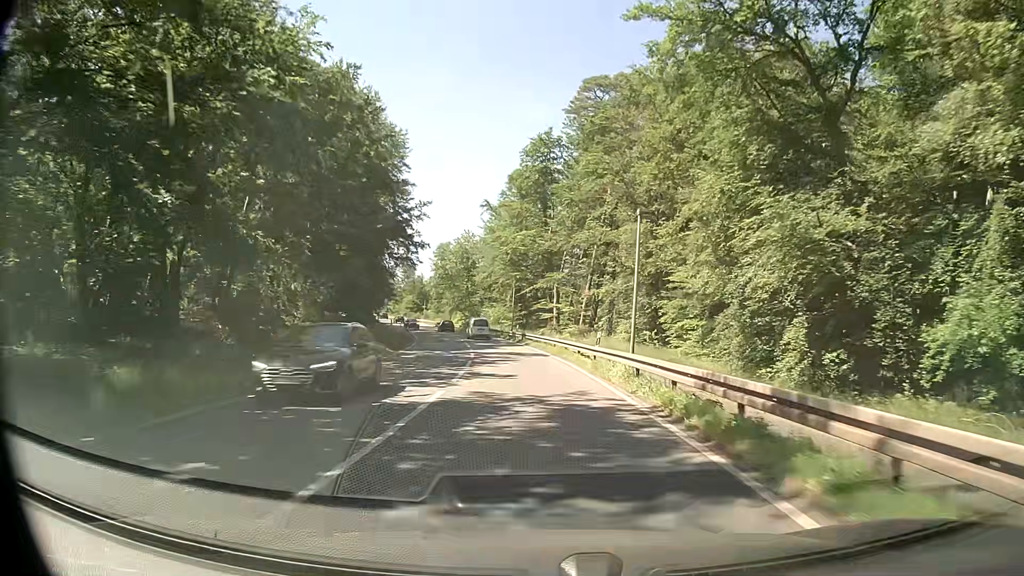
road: primary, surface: asphalt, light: Day
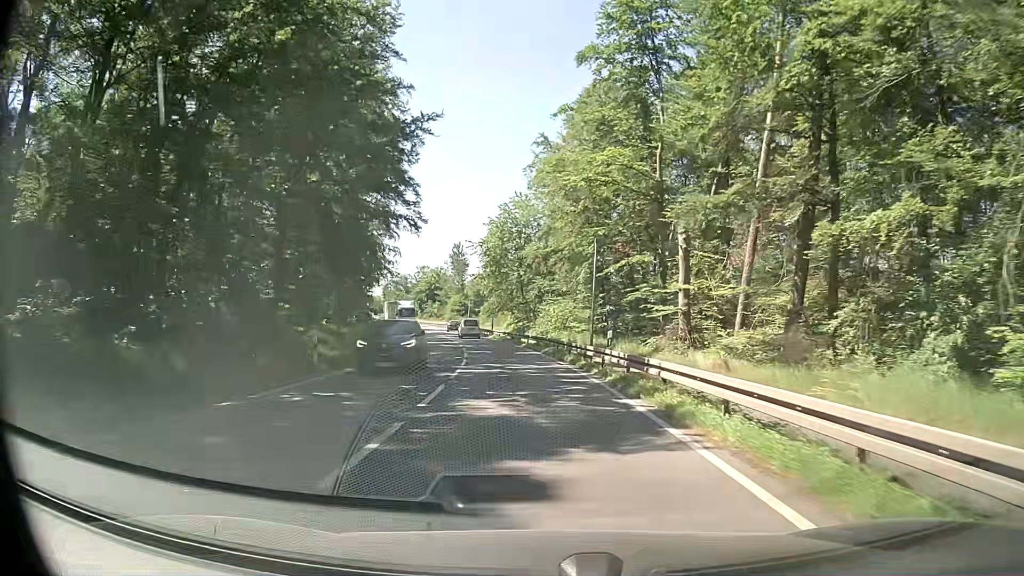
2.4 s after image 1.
(-1.4, +35.3) m; -5°
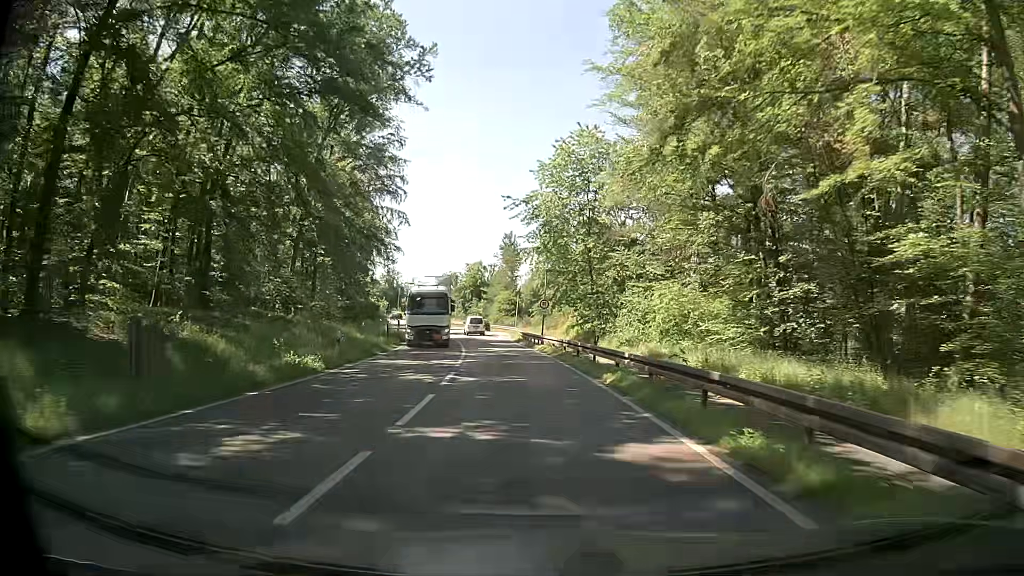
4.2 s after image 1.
(-1.2, +26.7) m; -5°
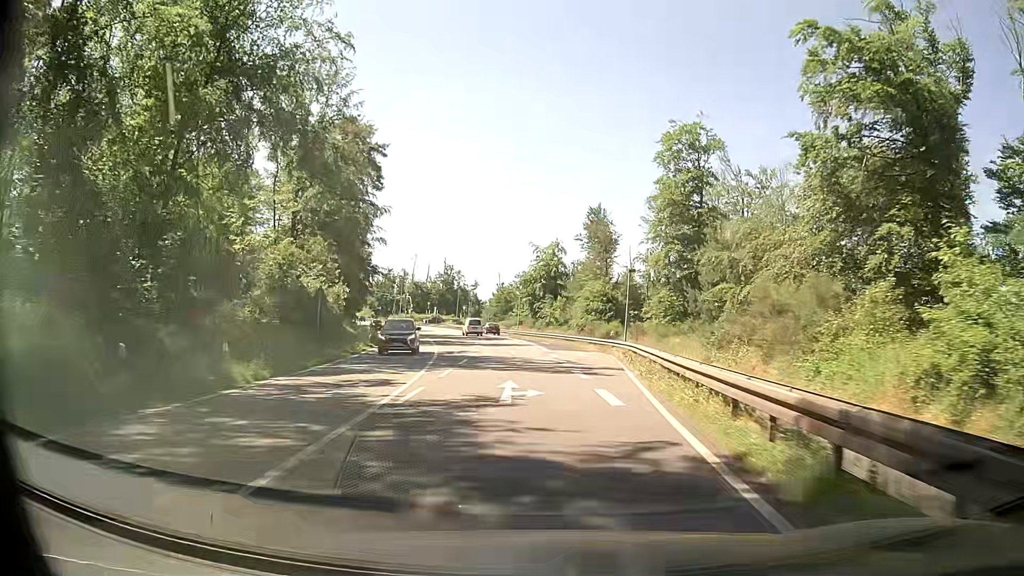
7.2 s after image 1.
(-3.4, +44.8) m; -8°
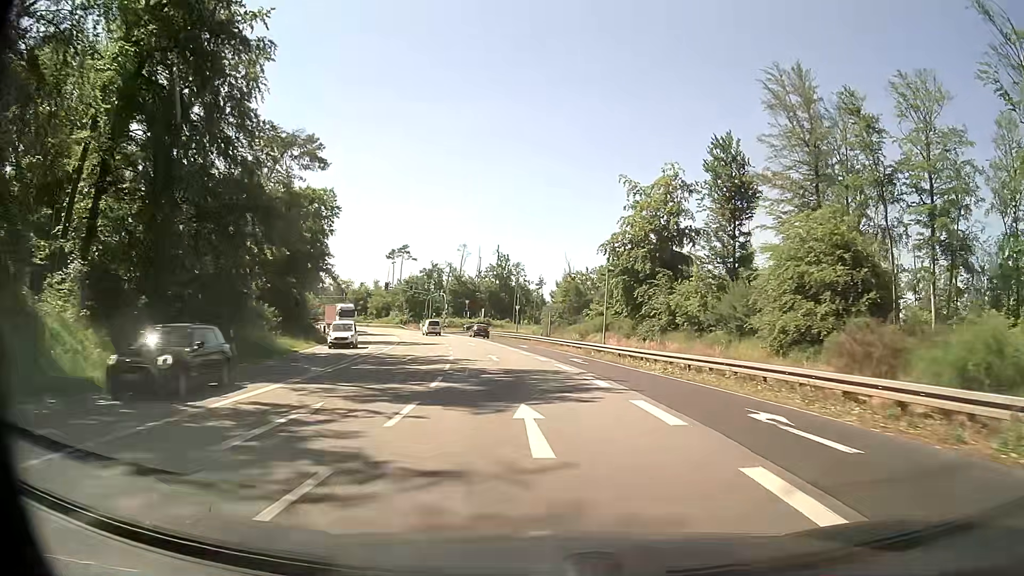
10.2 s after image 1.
(-1.7, +45.0) m; -6°
